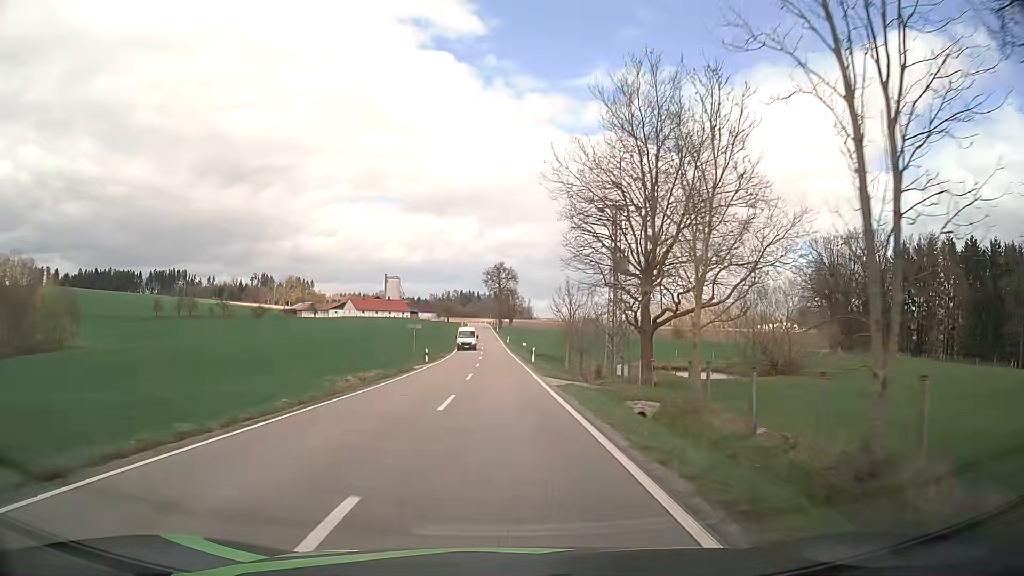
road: tertiary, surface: asphalt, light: Day
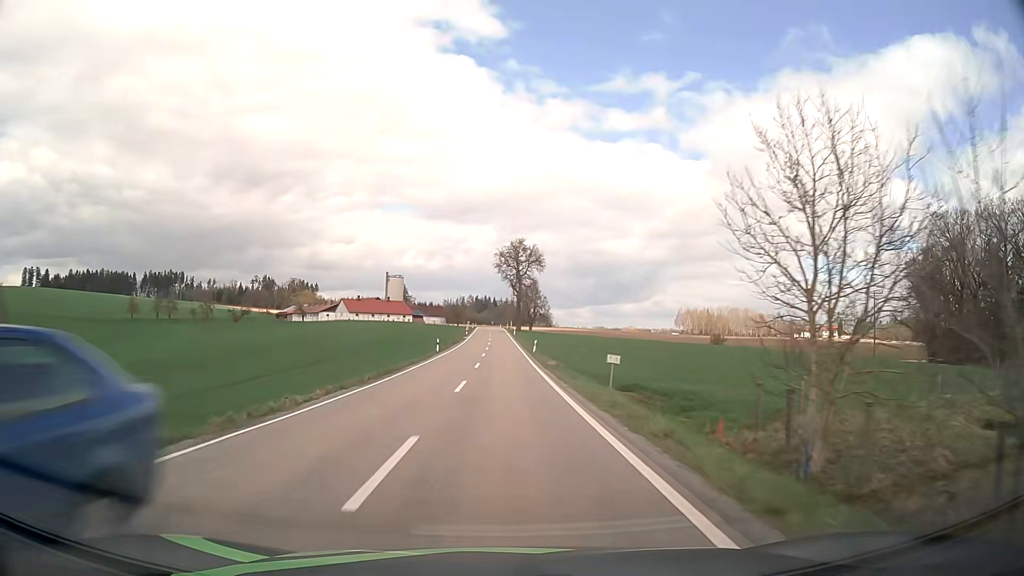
(-0.5, +46.0) m; -1°
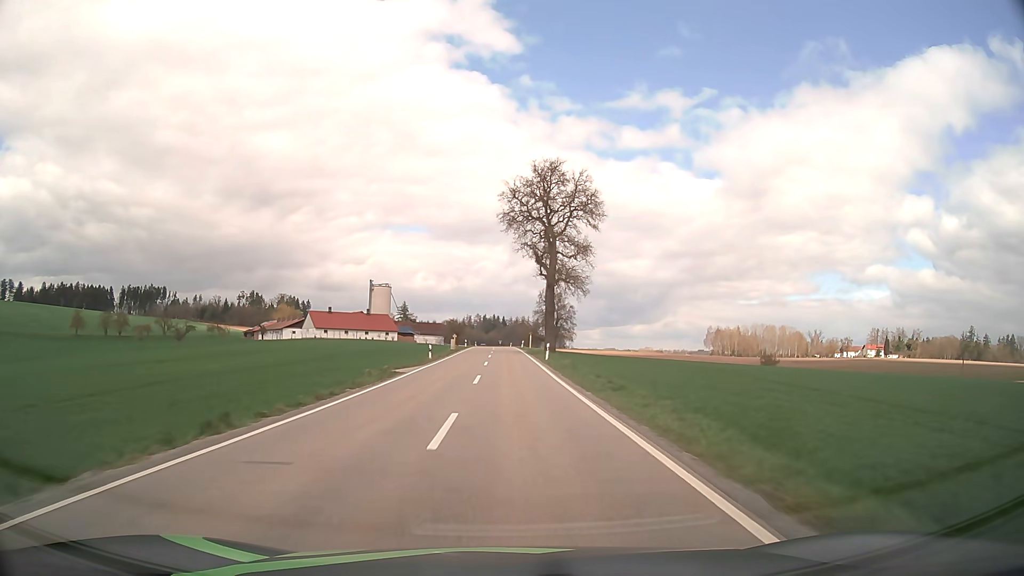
(-0.7, +59.3) m; -1°
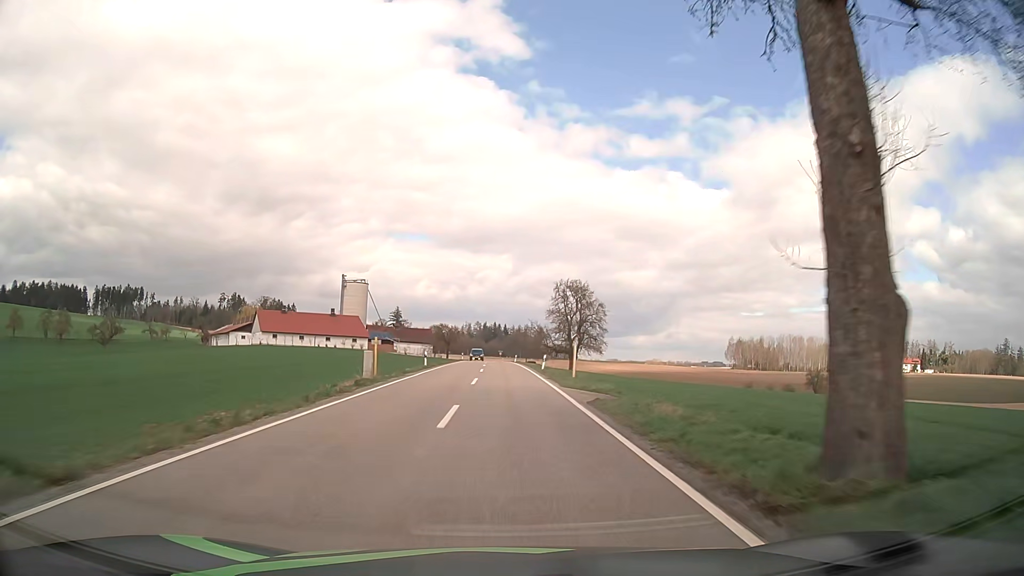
(-0.2, +47.4) m; 0°
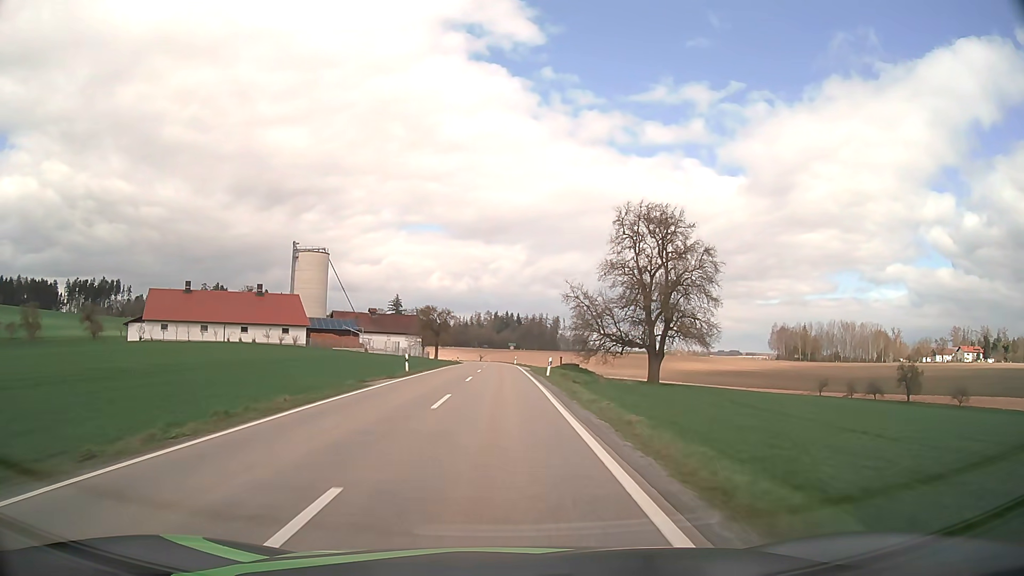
(-0.1, +58.6) m; -1°
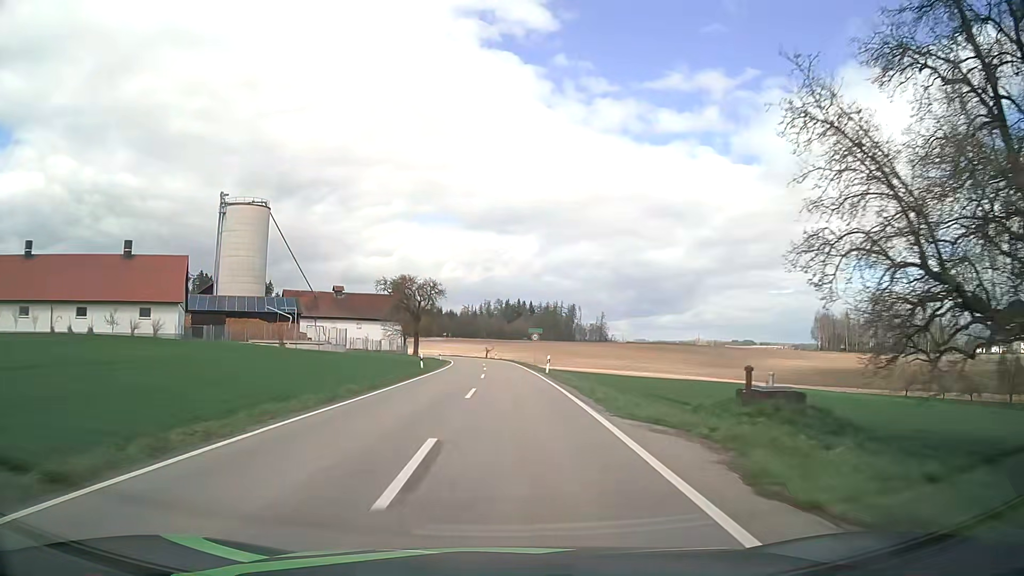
(-0.5, +46.4) m; -1°
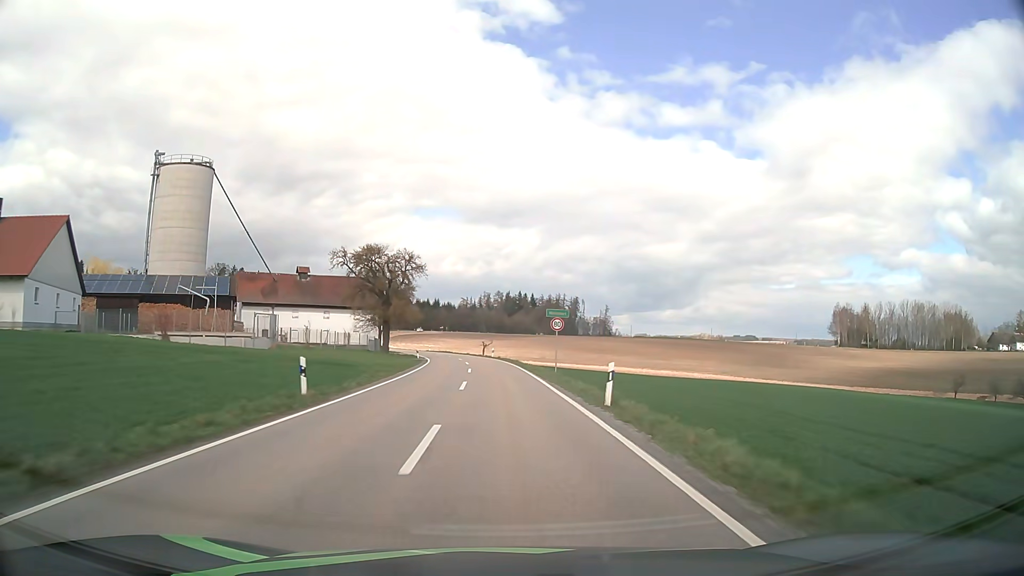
(0.0, +23.0) m; 0°
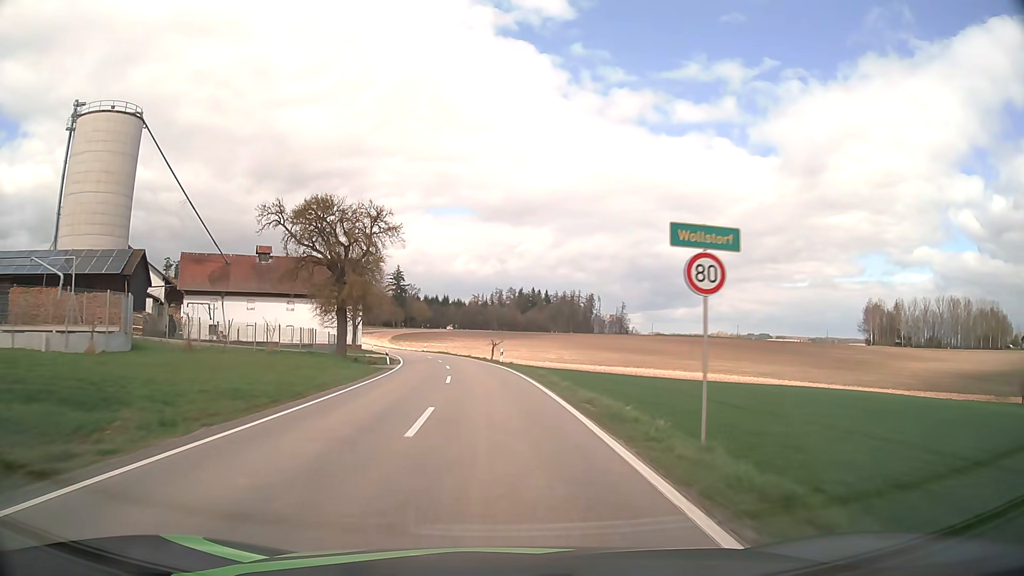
(-0.1, +22.4) m; -1°
(0, +10) (0, +20) (-1, +30) (-2, +40) (-3, +50) (-5, +60) (-7, +70) (-9, +79) (-12, +89) (-15, +98) m
